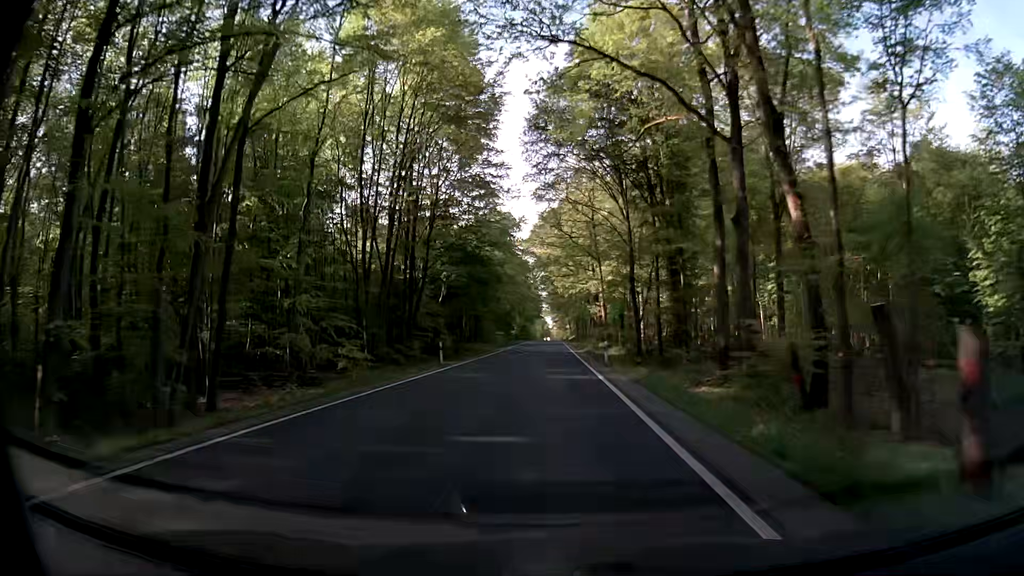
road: secondary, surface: asphalt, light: Day
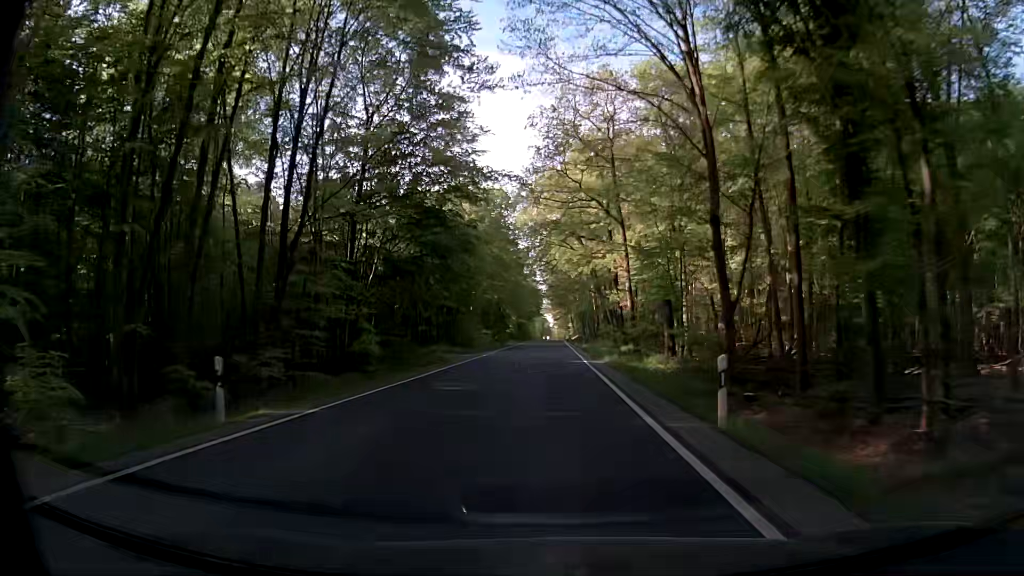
(-0.2, +21.5) m; 0°
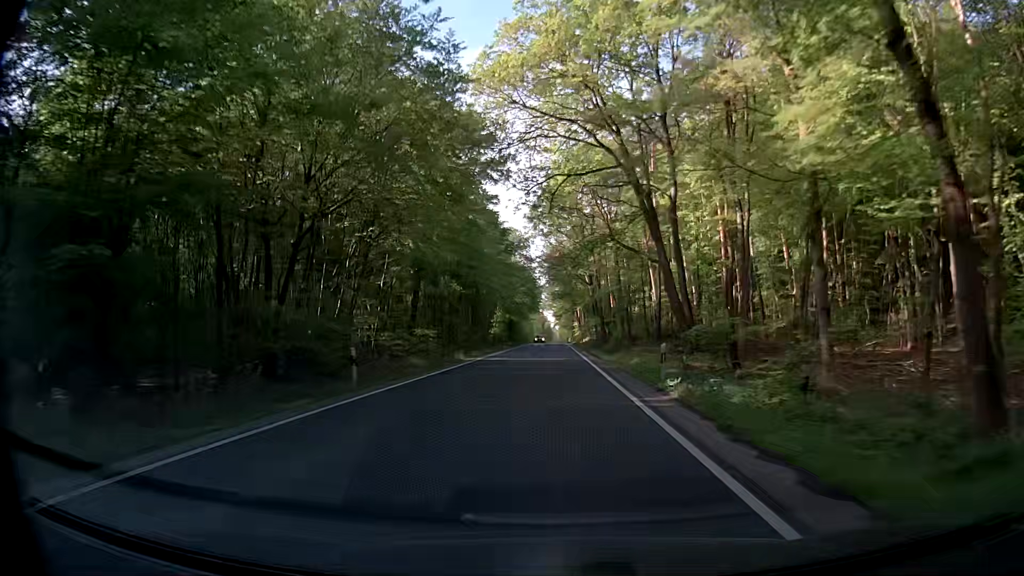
(-0.4, +43.0) m; 0°
(0, +10) (0, +20) (0, +30) (0, +40) (0, +50) (0, +60) (0, +70) (-1, +80) (-1, +90) (-1, +100) m
